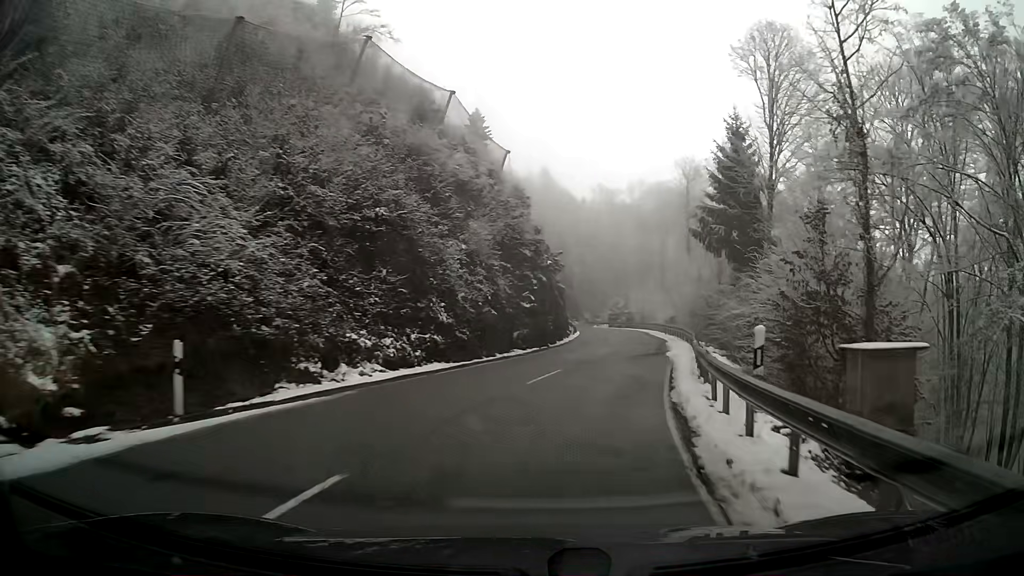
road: secondary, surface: asphalt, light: Day
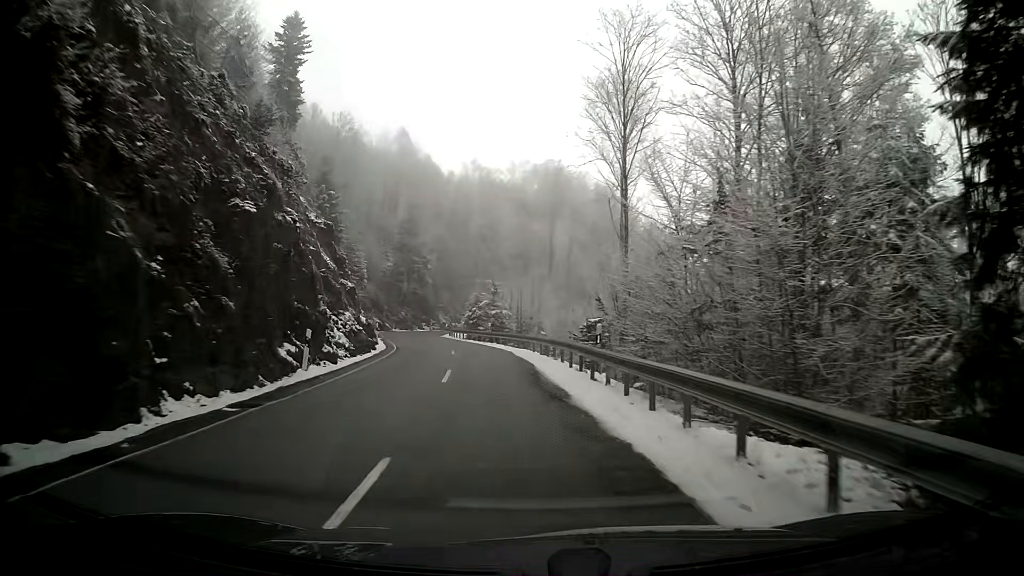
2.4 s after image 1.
(+4.0, +35.6) m; +6°
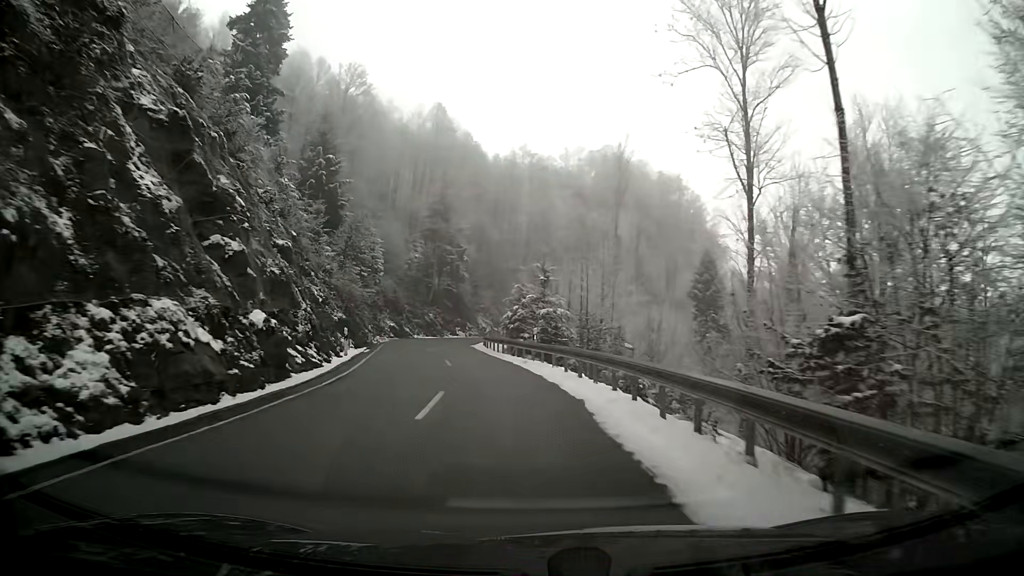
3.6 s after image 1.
(-0.5, +18.1) m; -4°
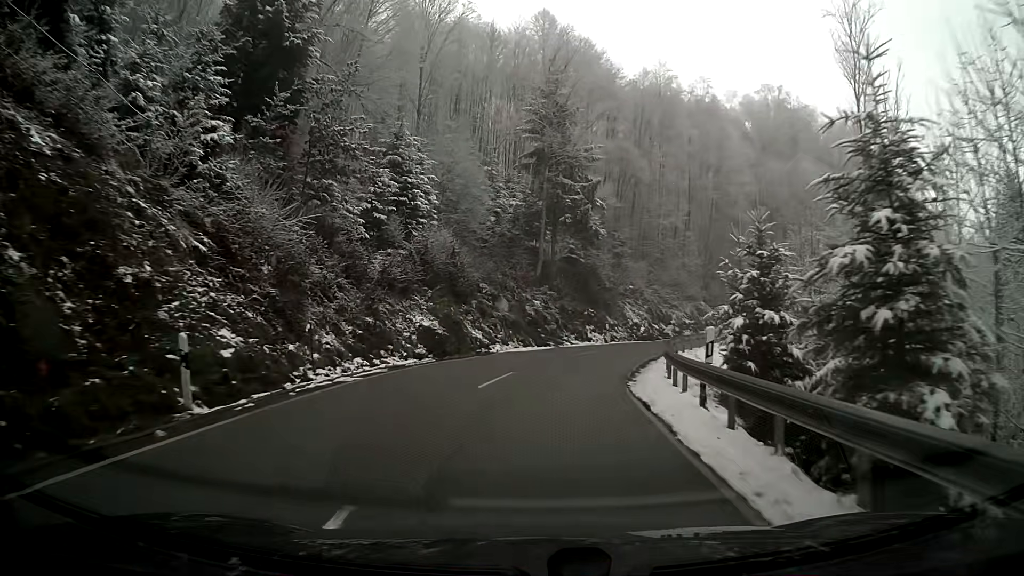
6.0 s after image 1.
(-3.4, +33.4) m; -8°
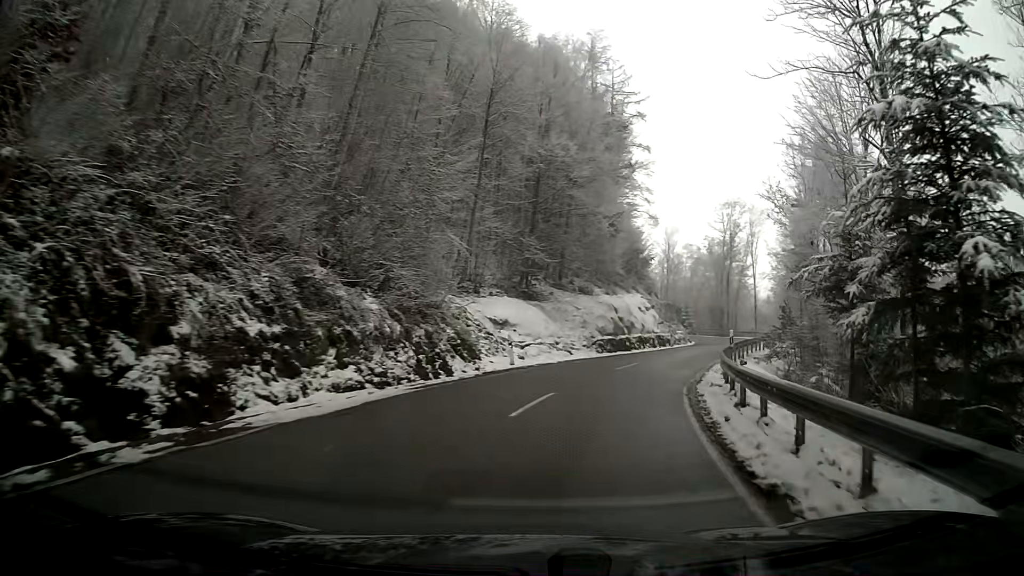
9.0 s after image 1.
(+9.0, +37.5) m; +33°
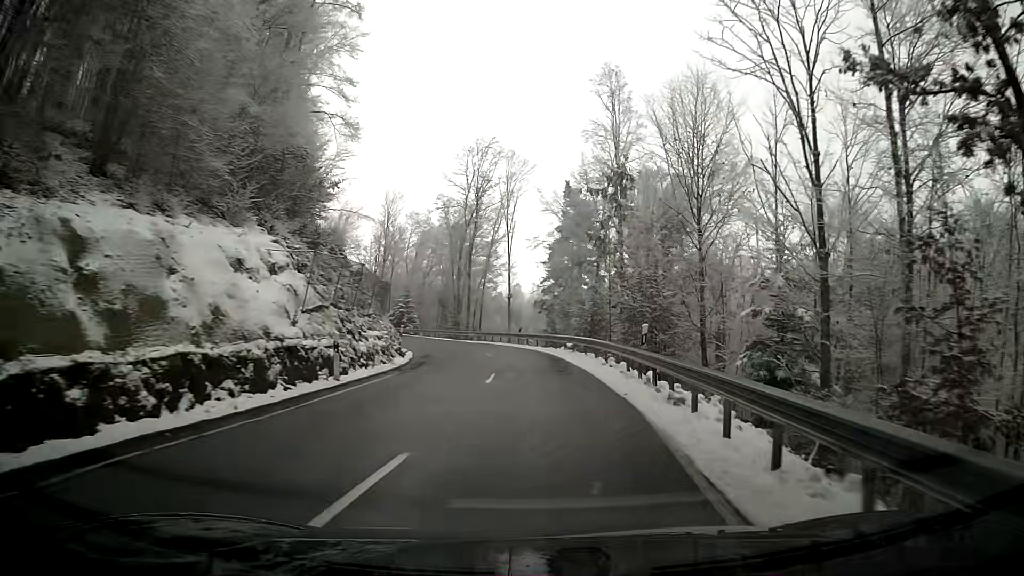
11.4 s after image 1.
(+6.8, +30.8) m; +21°
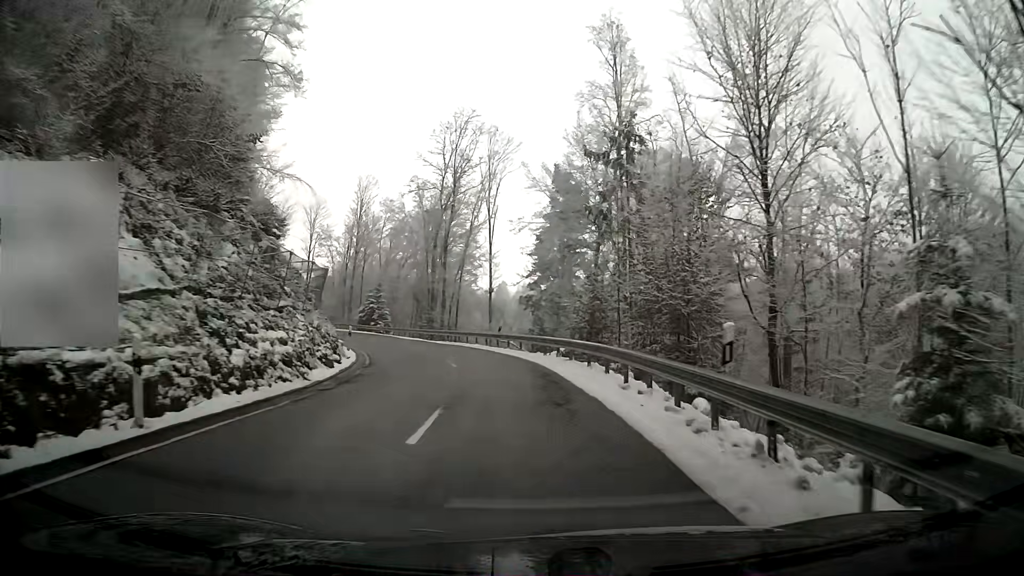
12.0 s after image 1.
(0.0, +8.0) m; 0°
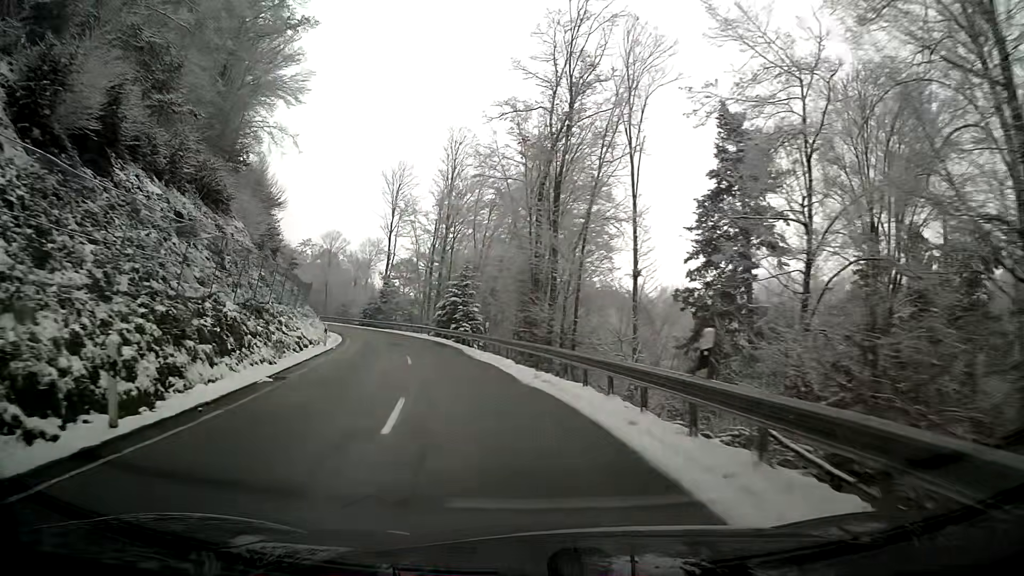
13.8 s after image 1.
(-2.0, +23.9) m; -12°
(-1, +10) (-2, +20) (-4, +30) (-6, +39) (-9, +49) (-14, +58) (-18, +67) (-24, +75) (-30, +83) (-36, +91) m
